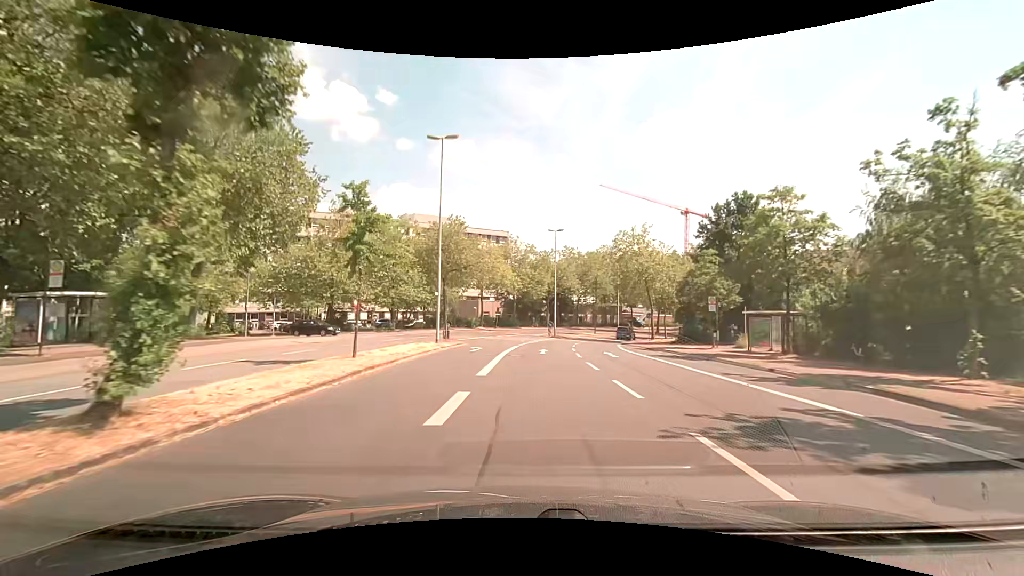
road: unclassified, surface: asphalt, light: Day
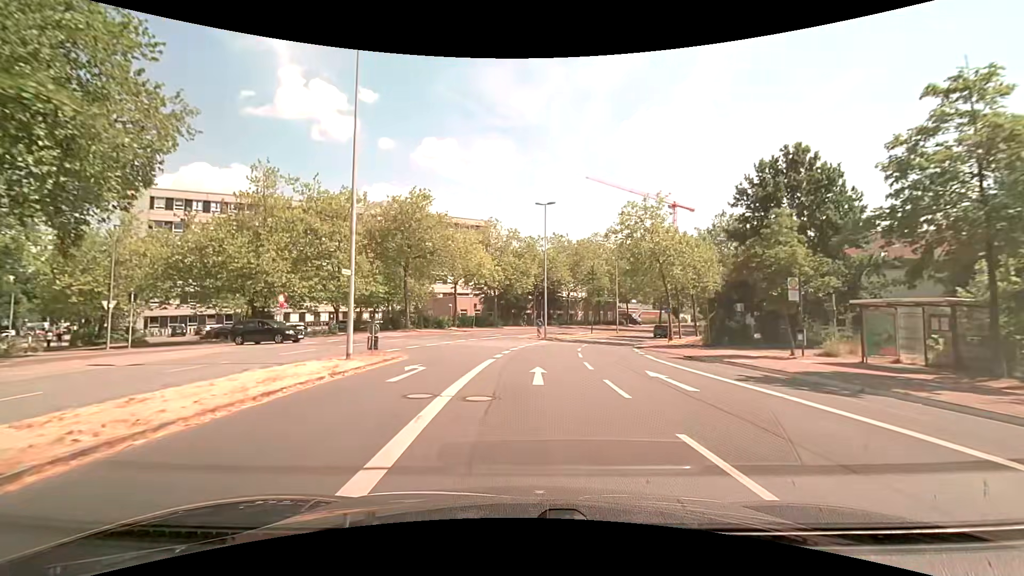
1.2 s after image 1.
(+0.2, +12.2) m; +2°
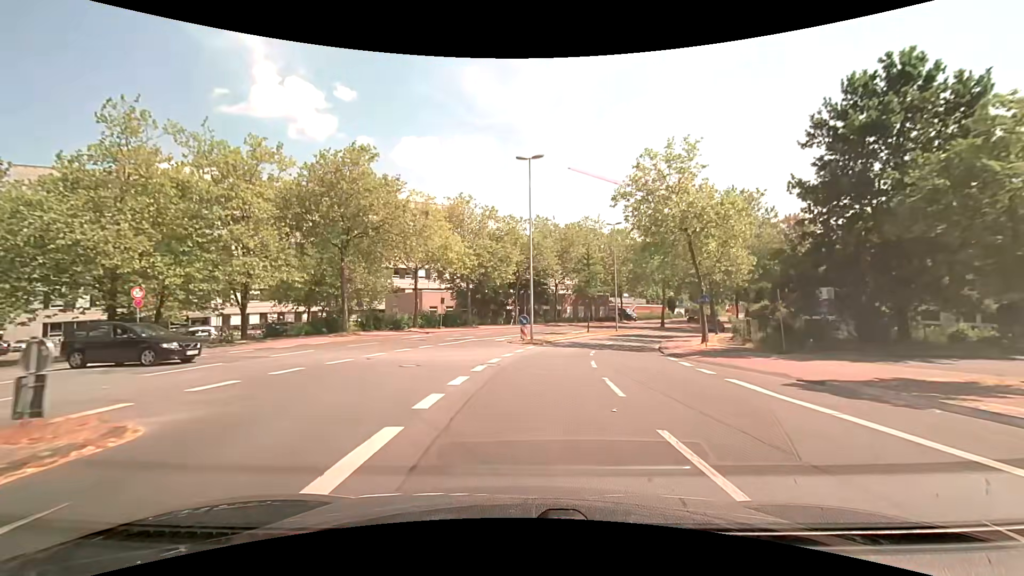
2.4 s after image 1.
(+0.2, +12.1) m; +2°
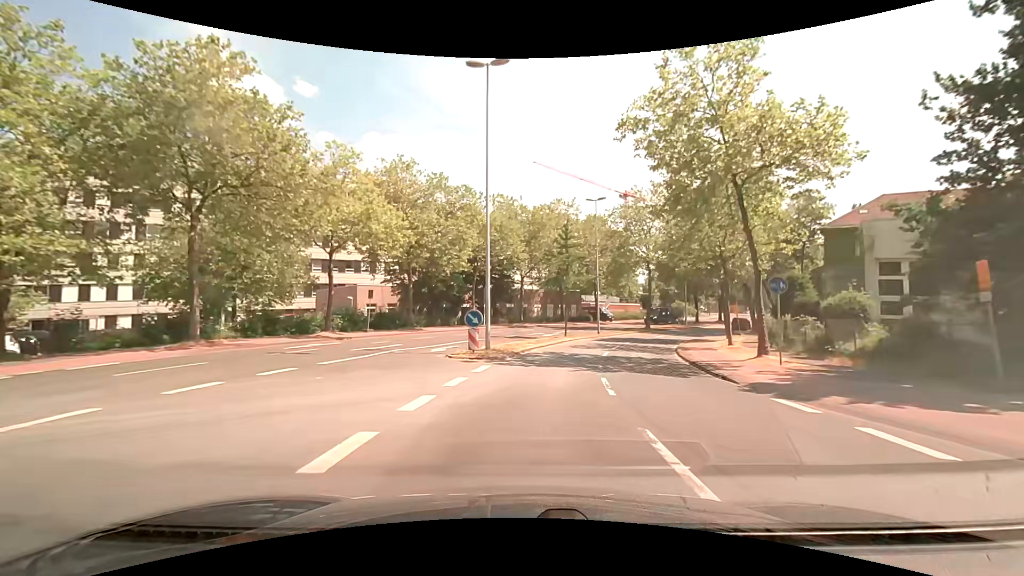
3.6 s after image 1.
(+0.3, +12.2) m; +4°
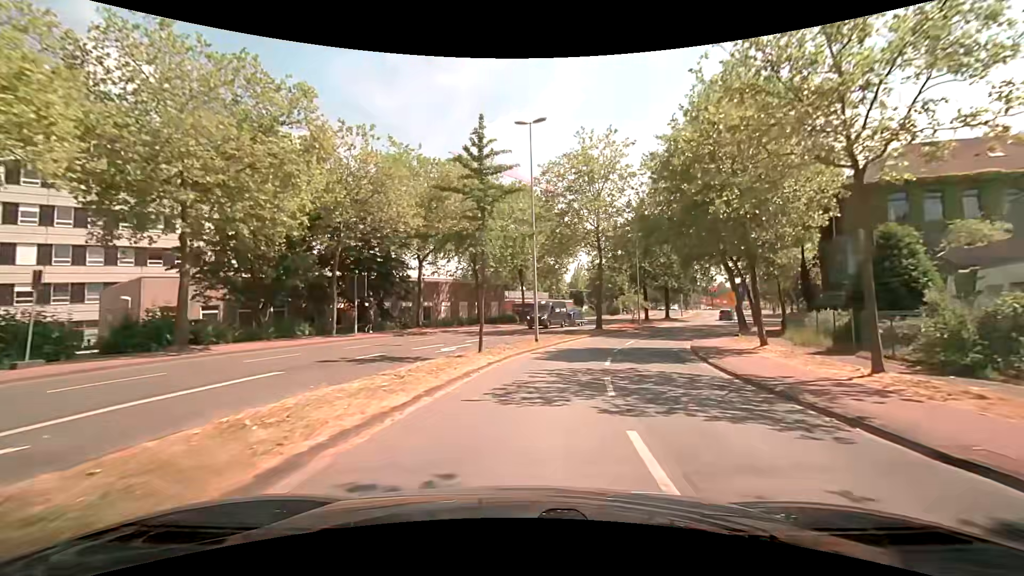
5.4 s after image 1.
(+1.6, +18.5) m; +9°
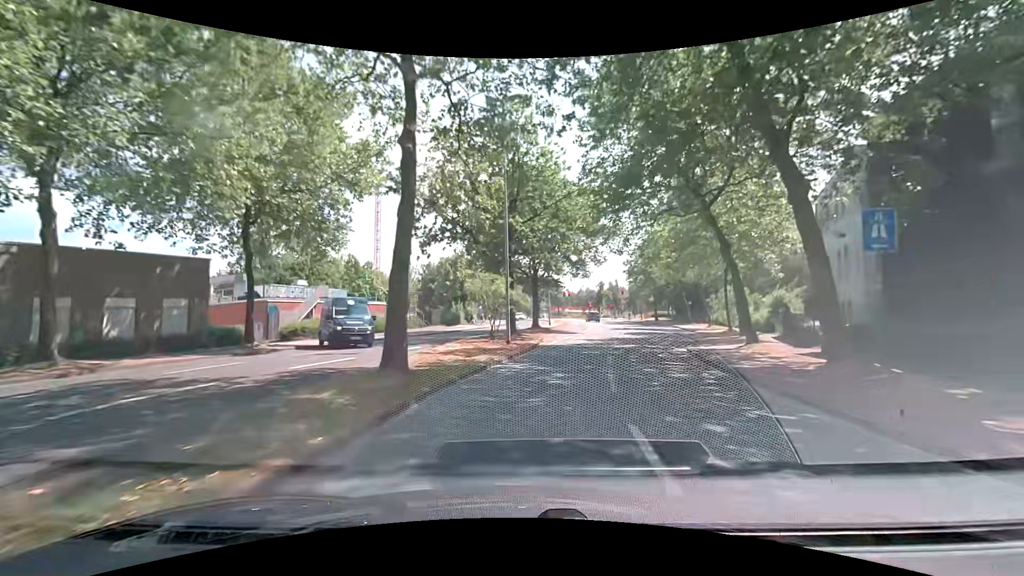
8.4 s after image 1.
(+4.8, +30.5) m; +18°
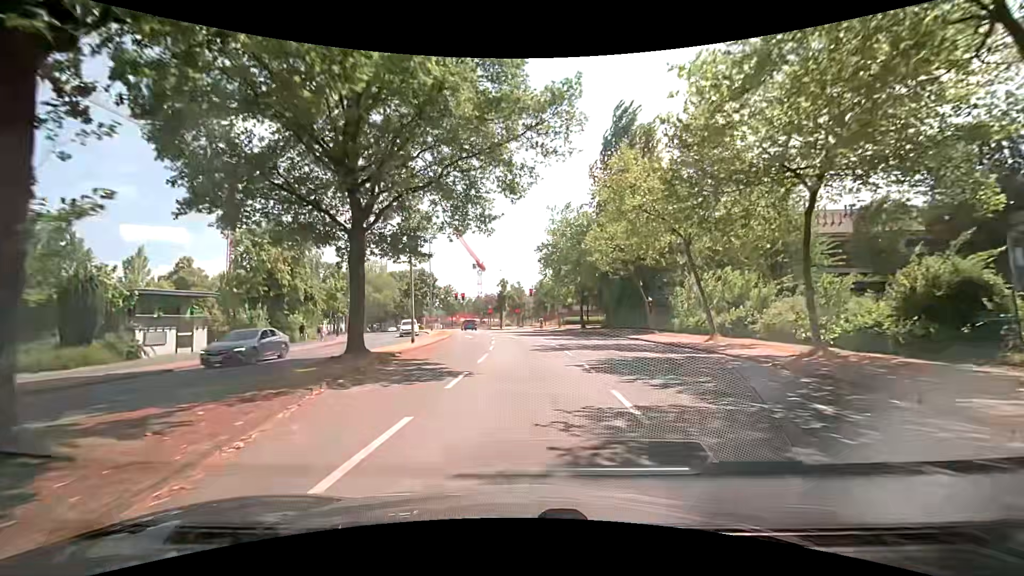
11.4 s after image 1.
(+3.0, +27.5) m; +11°
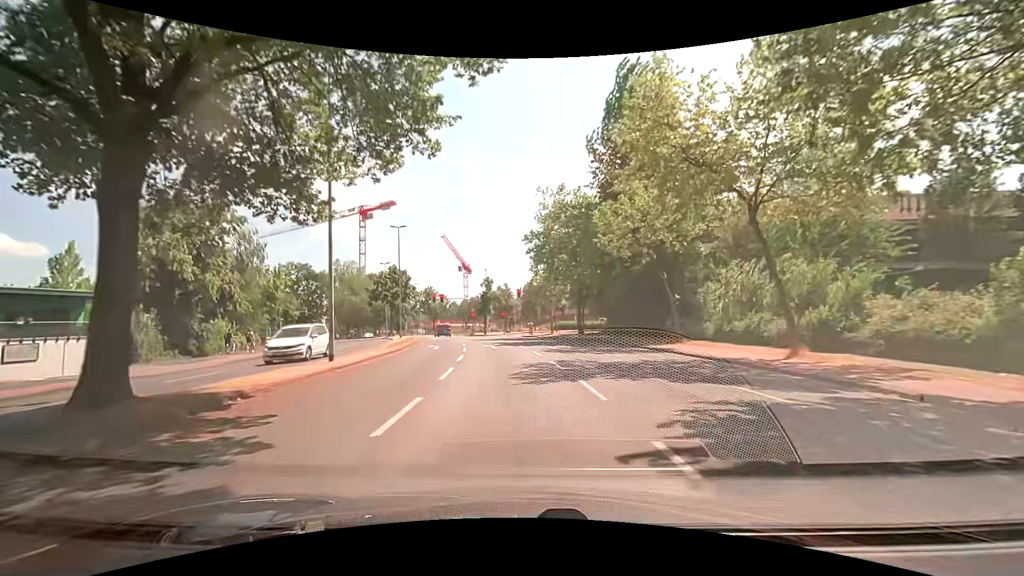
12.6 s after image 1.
(+0.3, +10.2) m; +2°
